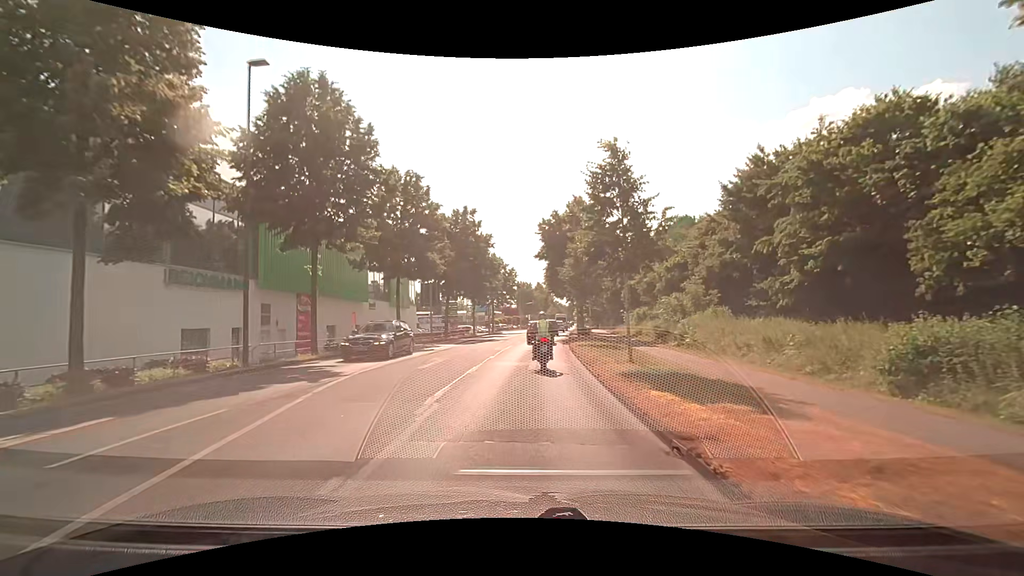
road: secondary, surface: asphalt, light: Day
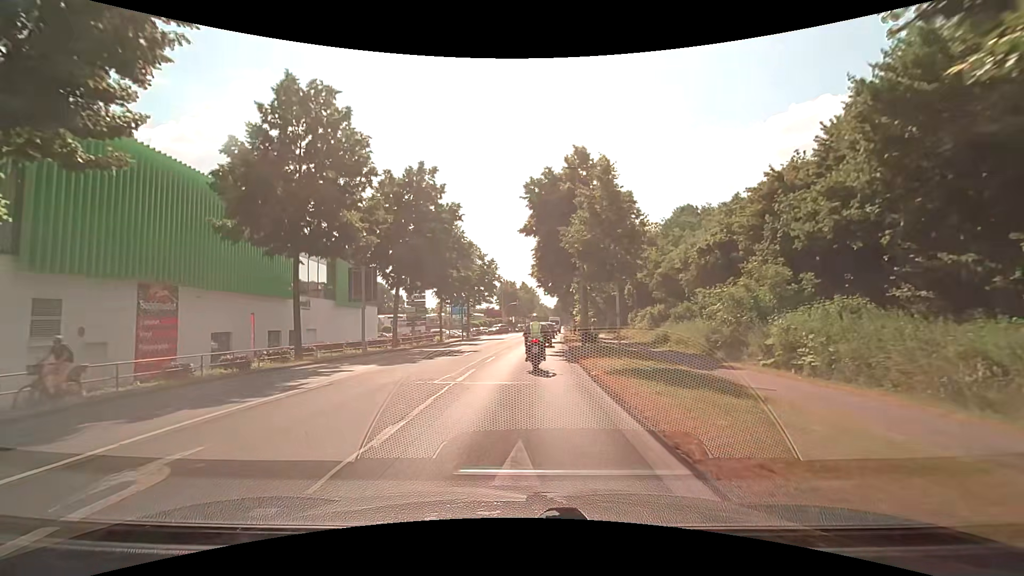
(0.0, +13.5) m; 0°
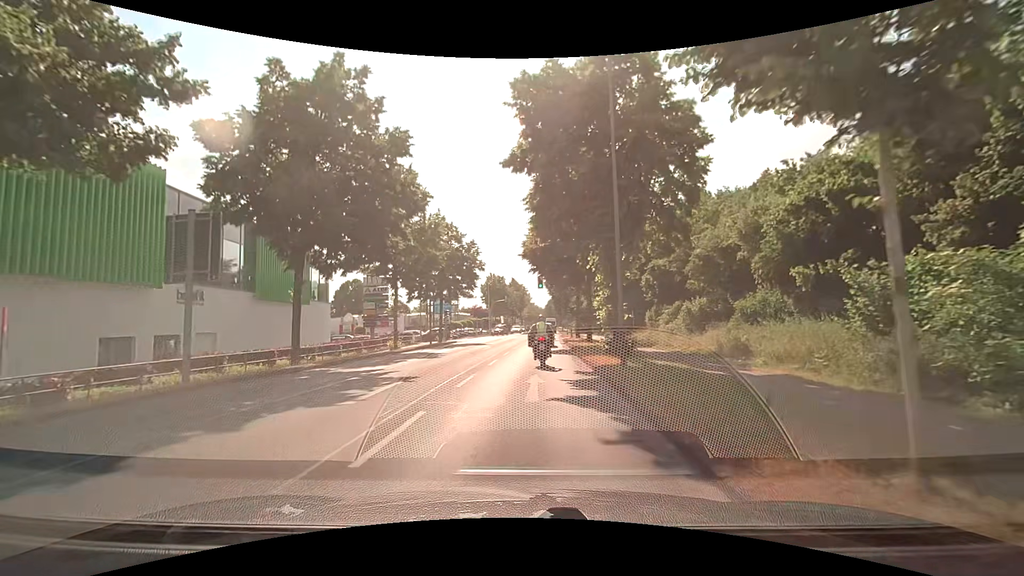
(+0.3, +13.3) m; +2°
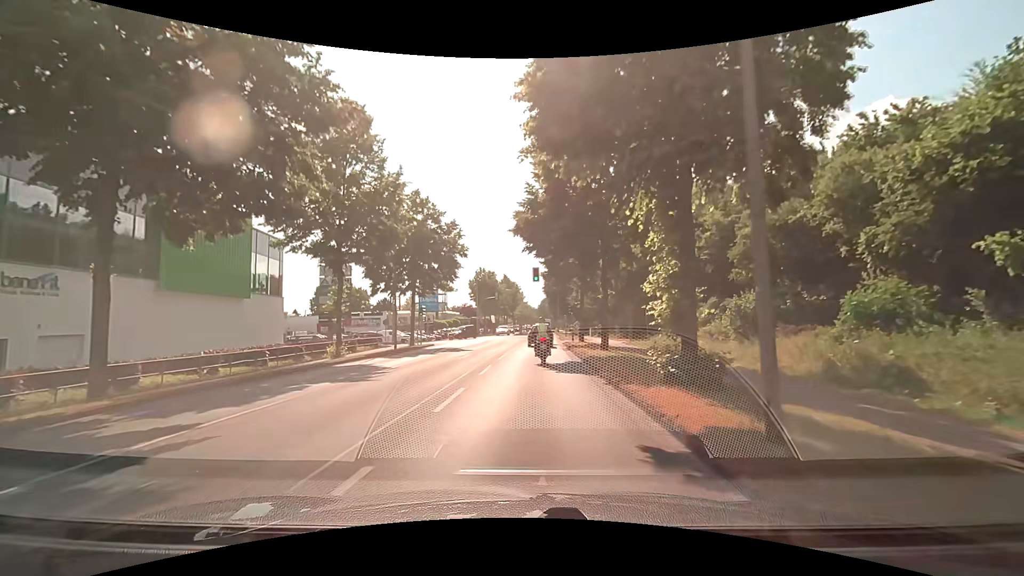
(+0.1, +9.0) m; +1°
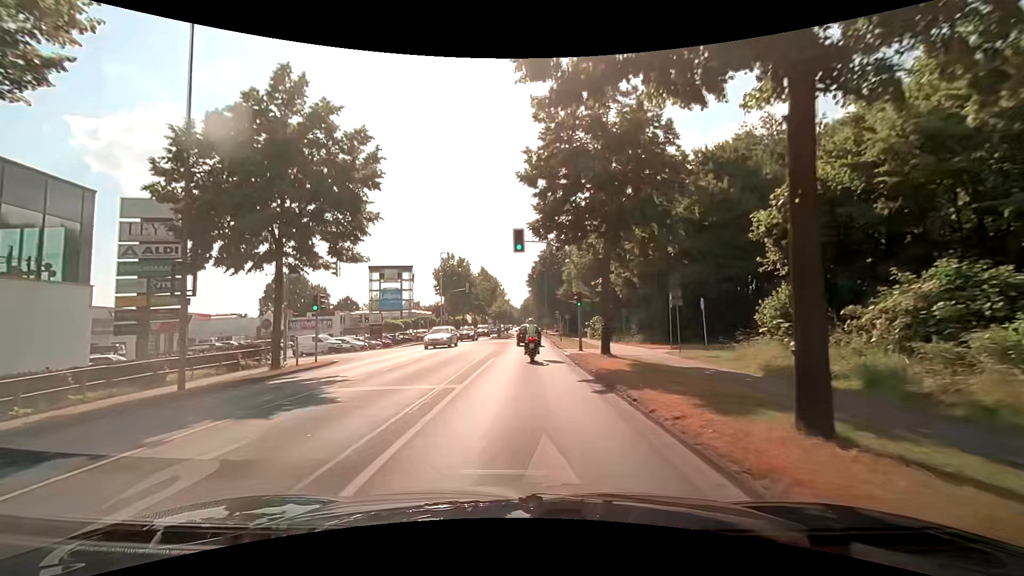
(+0.3, +18.4) m; +3°
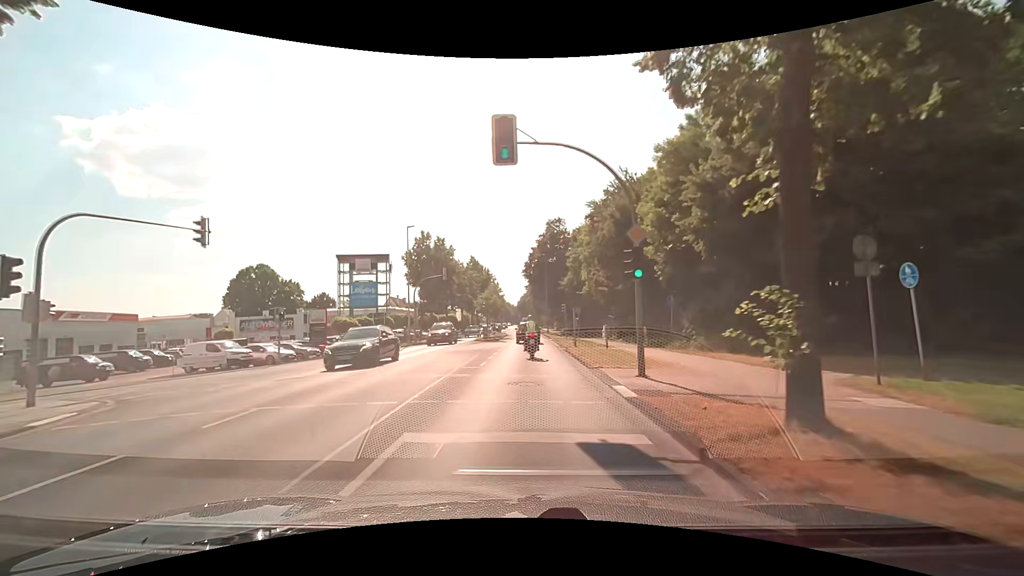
(-0.1, +14.9) m; 0°
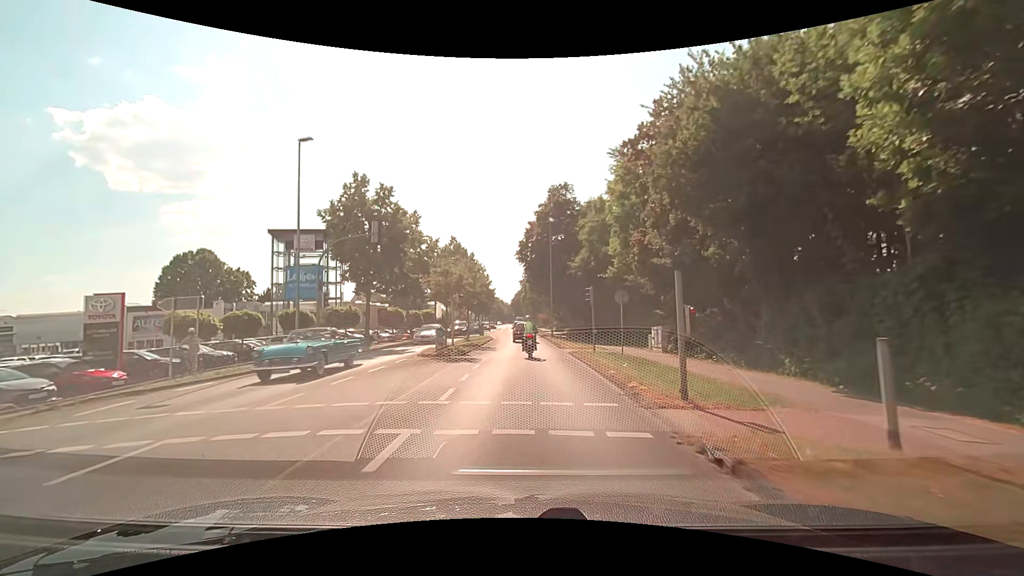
(0.0, +20.4) m; 0°
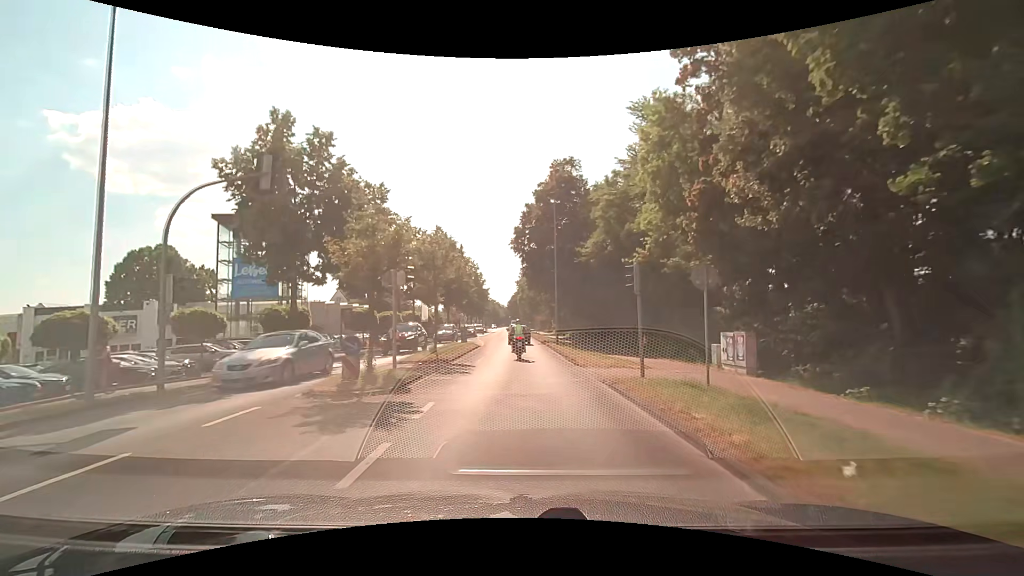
(+0.2, +10.6) m; +1°
(0, +10) (0, +20) (0, +30) (0, +40) (0, +50) (-1, +60) (-1, +70) (-1, +80) (-1, +90) (-1, +100) m
